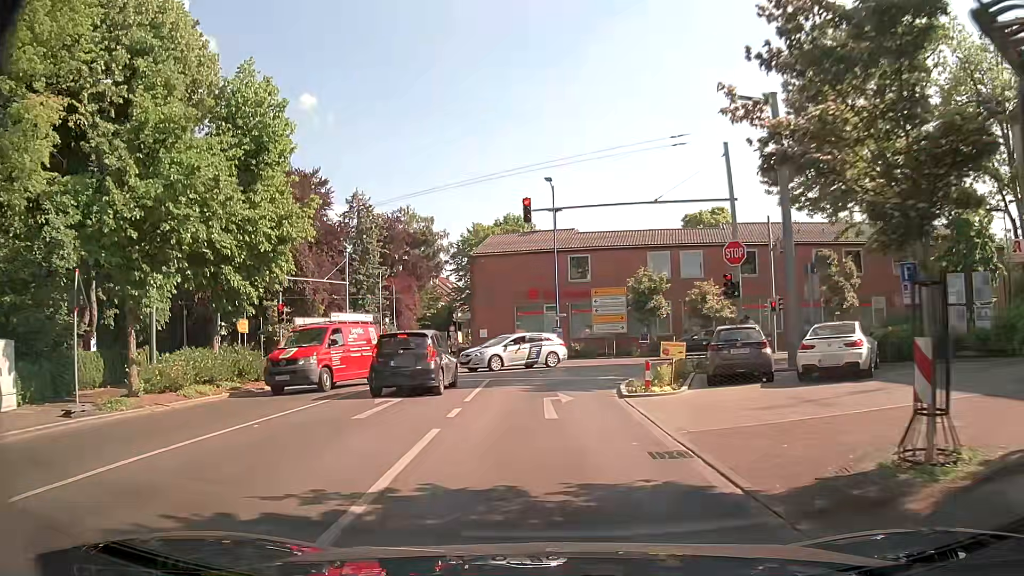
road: tertiary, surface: asphalt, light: Day
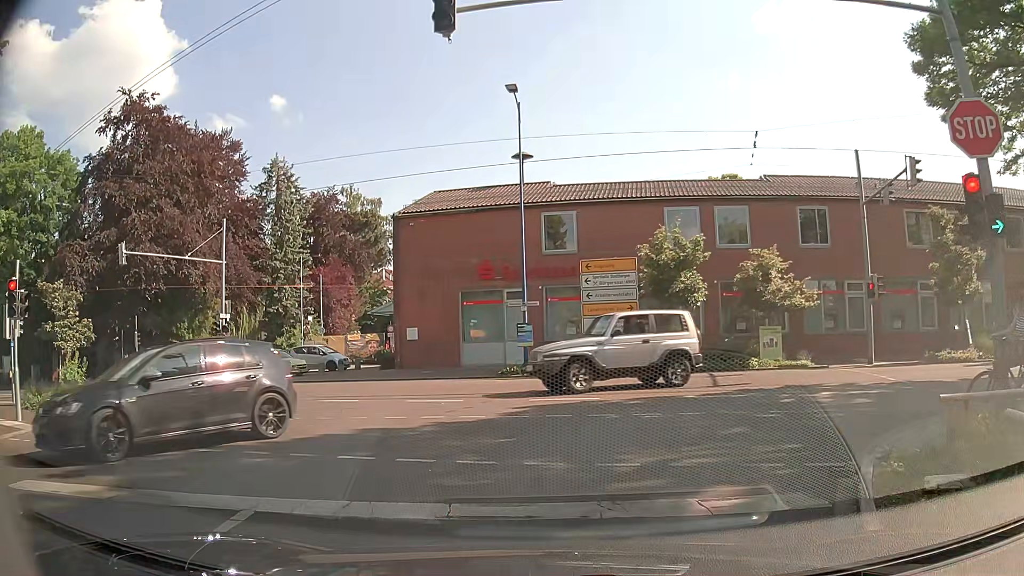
(+0.2, +15.1) m; +1°
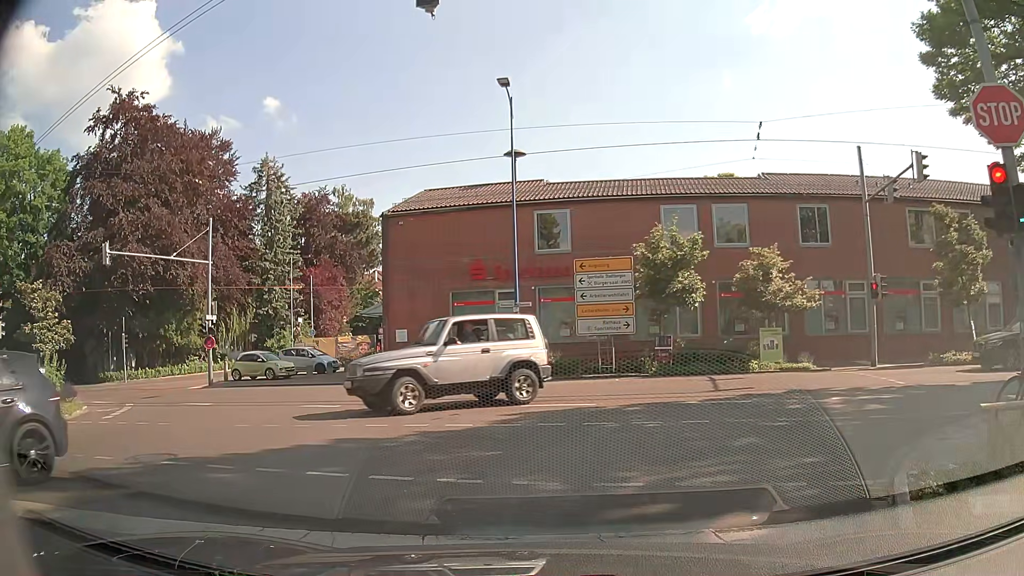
(0.0, +0.7) m; +1°
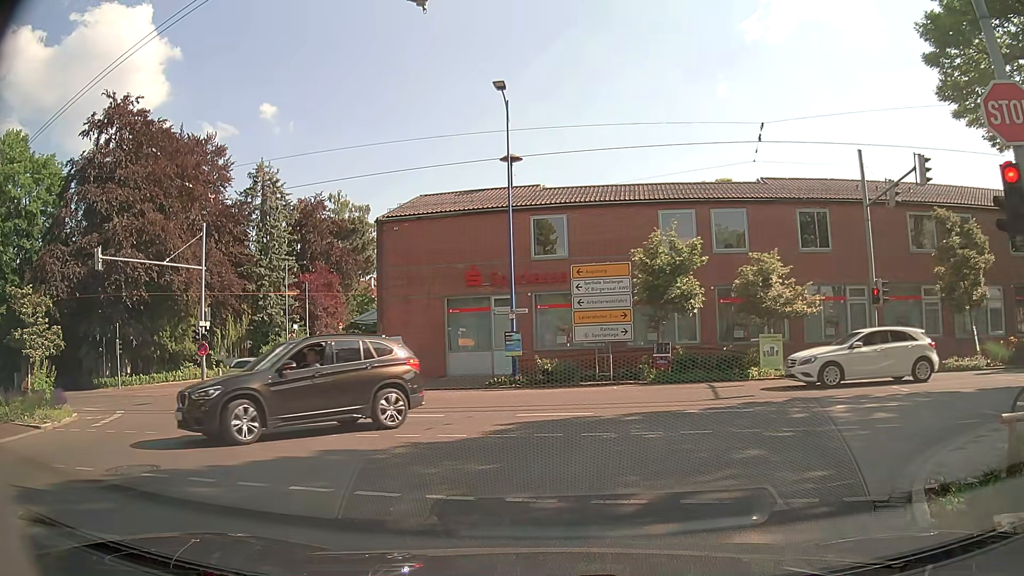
(0.0, +0.4) m; 0°
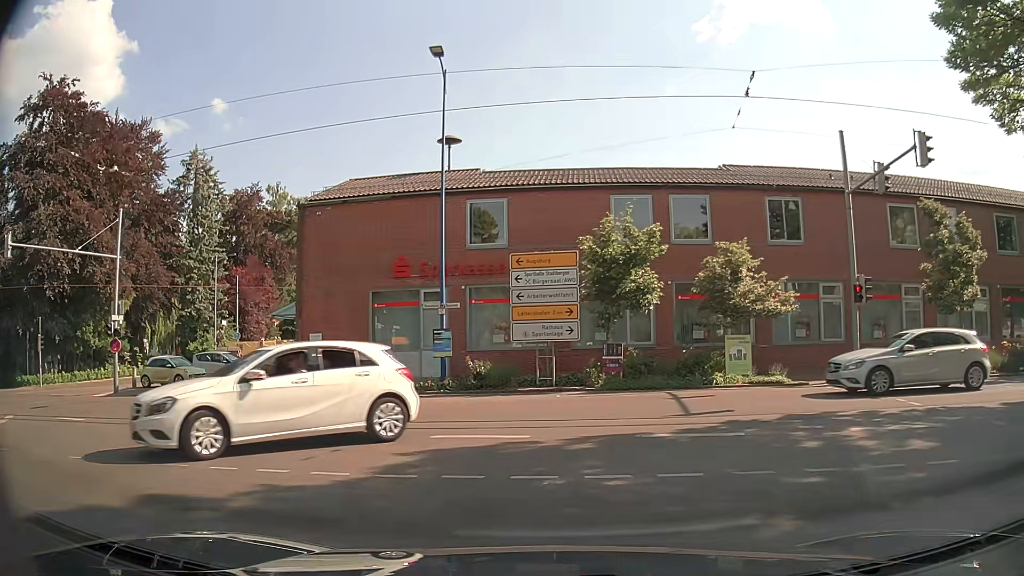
(+0.1, +3.3) m; +5°
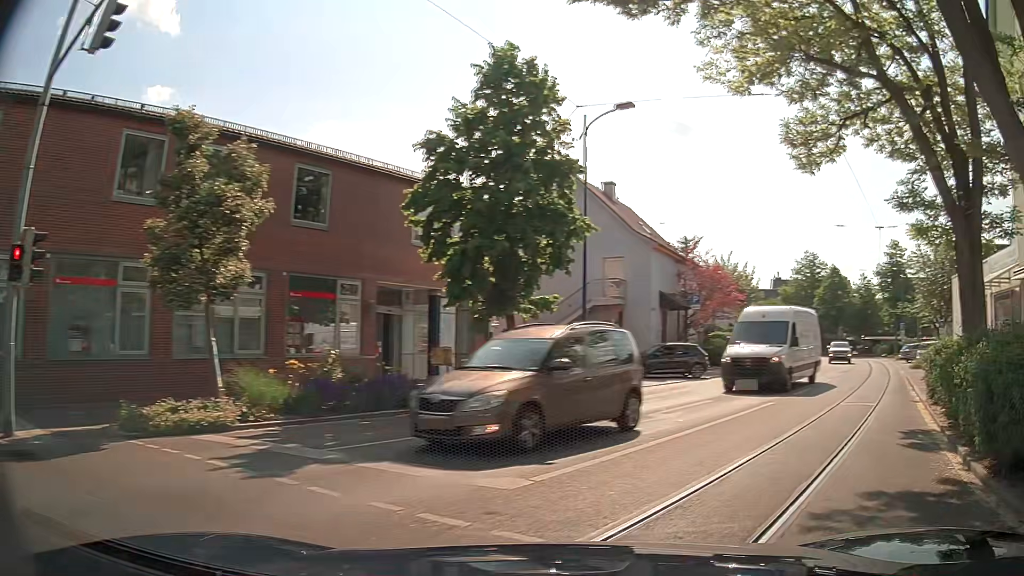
(+5.5, +10.1) m; +62°
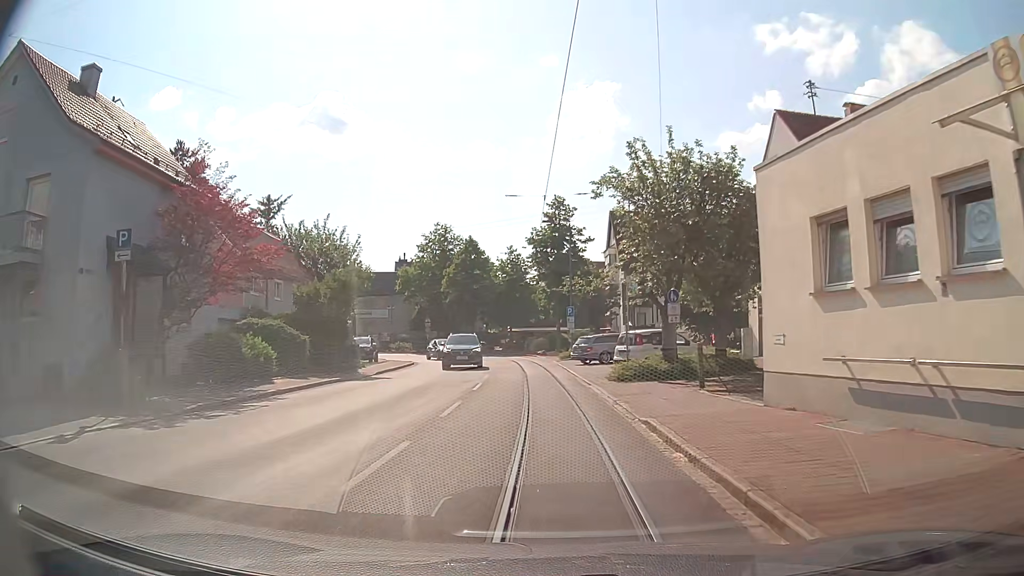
(+8.3, +17.5) m; +31°
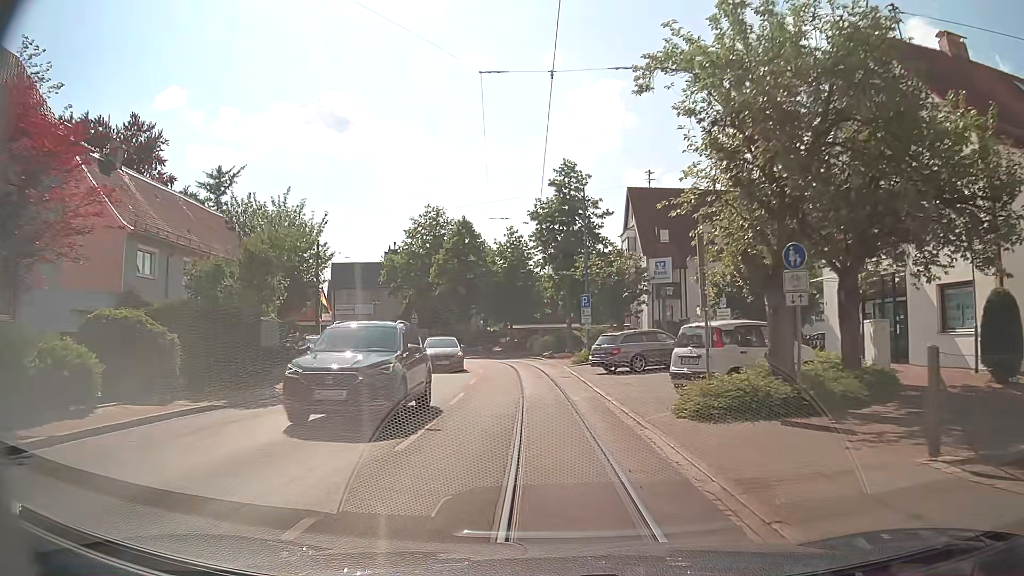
(0.0, +9.9) m; -1°
